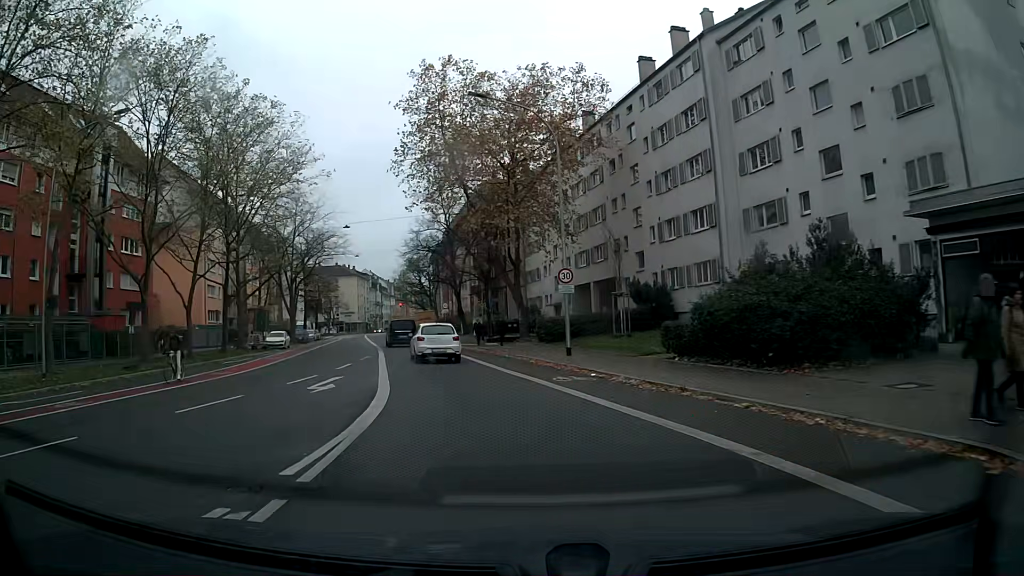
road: secondary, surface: asphalt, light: Day
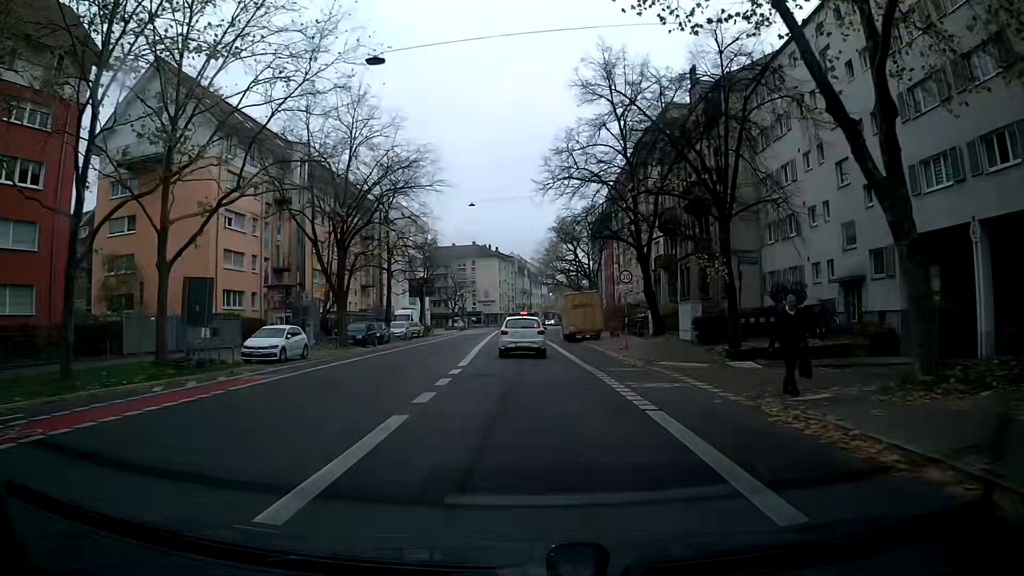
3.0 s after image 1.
(-4.2, +29.9) m; -12°
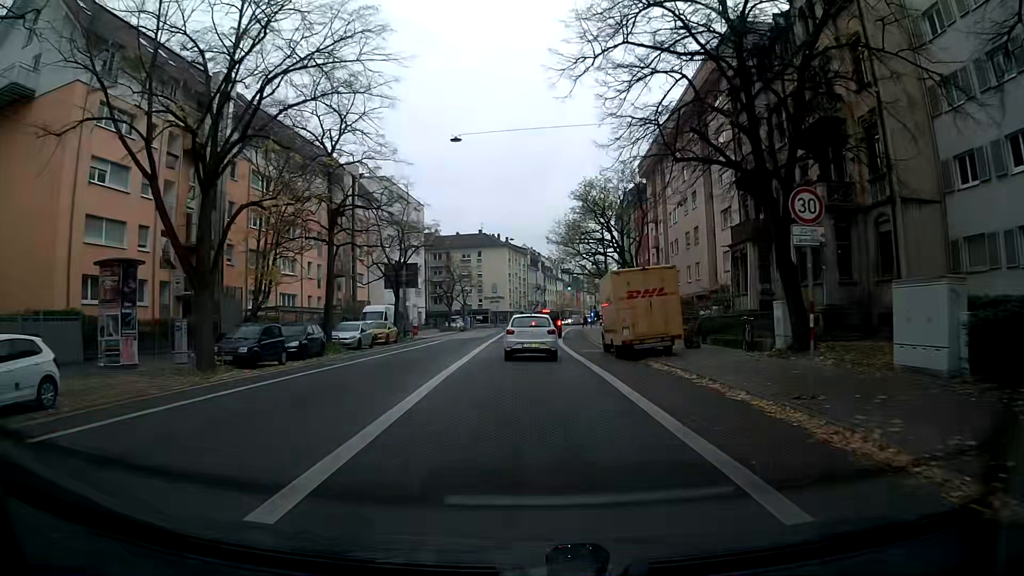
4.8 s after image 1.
(-0.1, +17.8) m; -1°
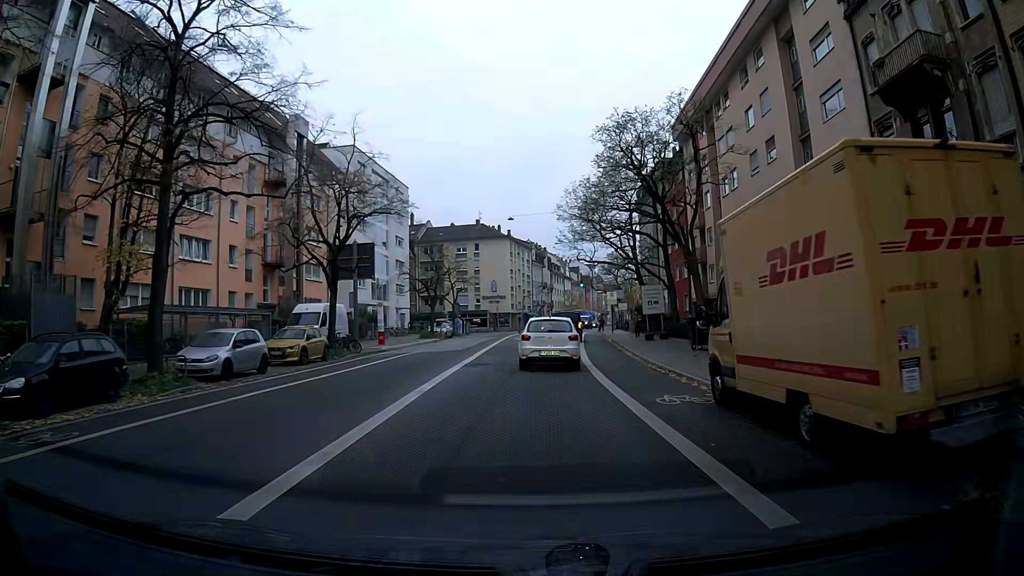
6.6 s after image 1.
(0.0, +16.1) m; 0°
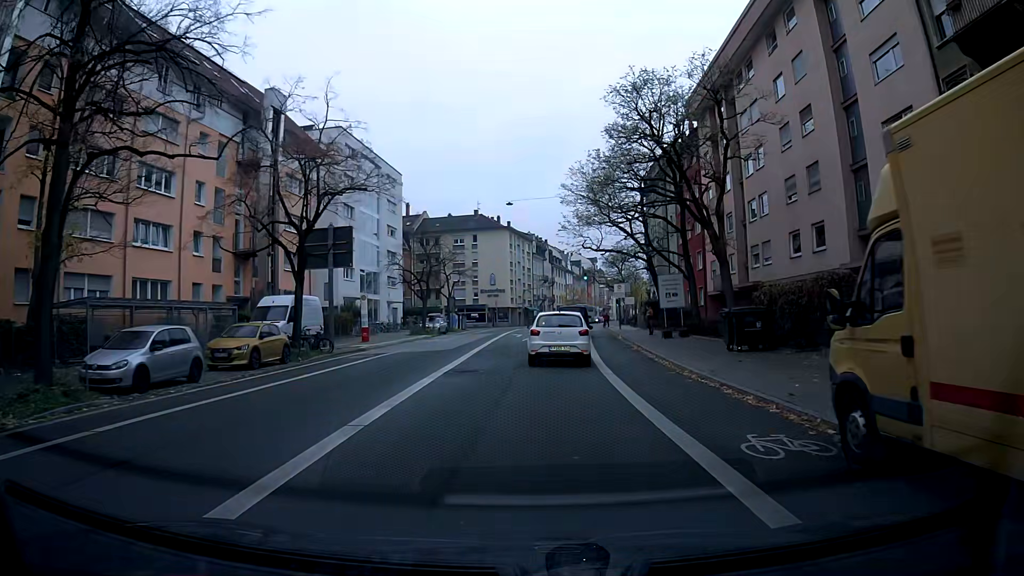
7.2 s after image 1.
(0.0, +4.8) m; 0°
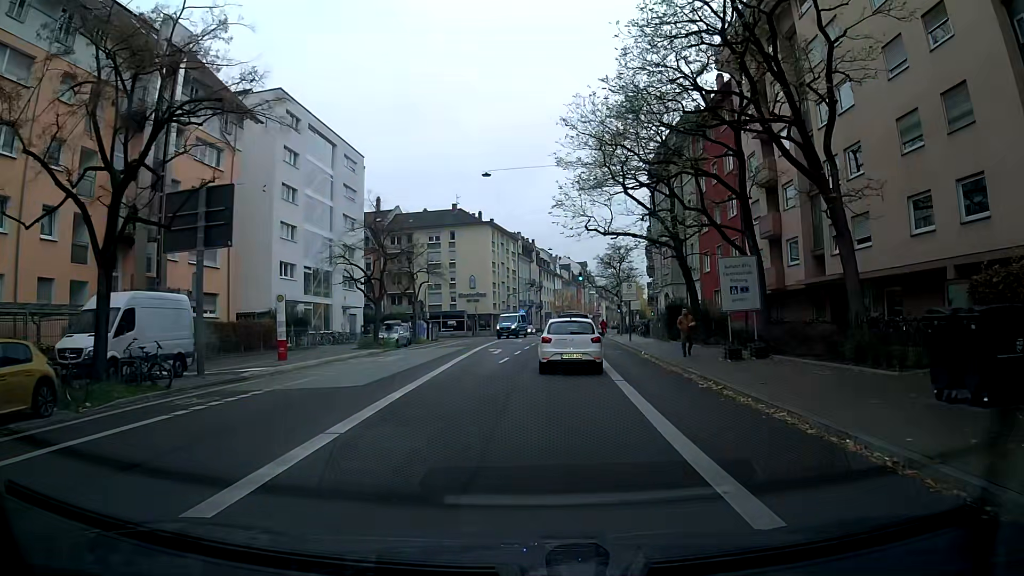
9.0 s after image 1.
(0.0, +12.5) m; 0°
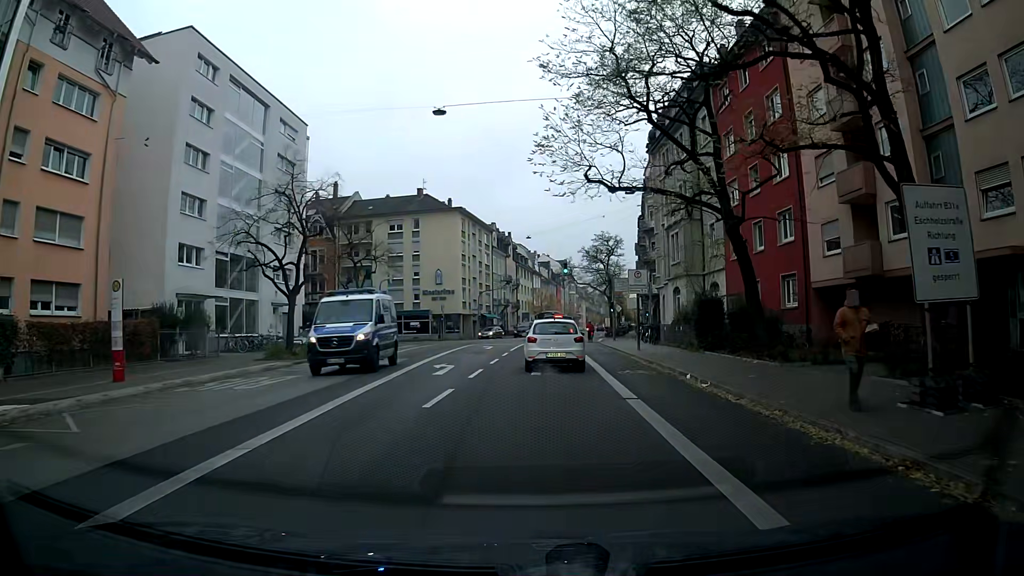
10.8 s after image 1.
(+0.4, +11.8) m; +3°
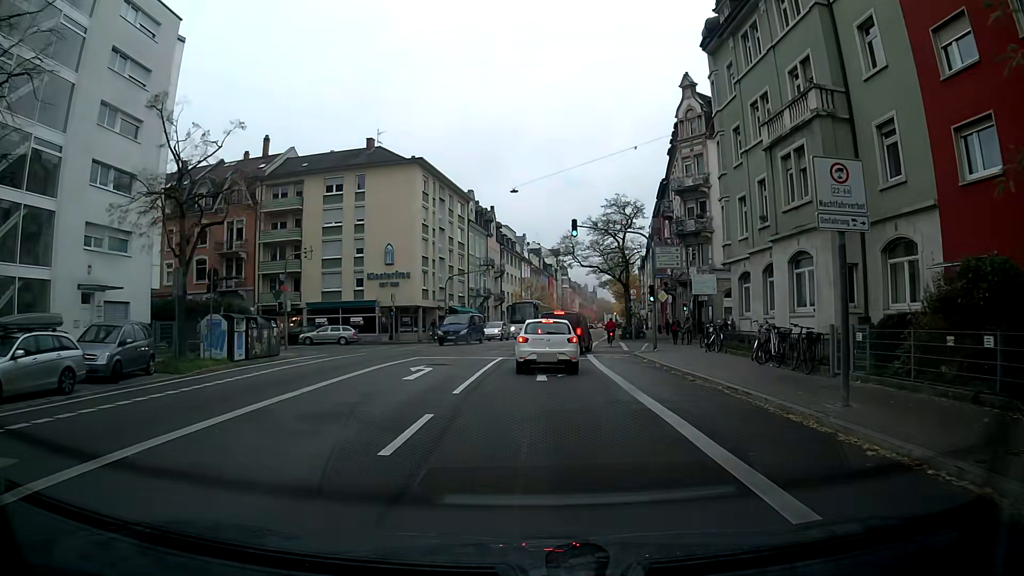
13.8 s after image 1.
(0.0, +22.0) m; +1°
(0, +10) (0, +20) (+1, +30) (+7, +37) (+17, +37) (+27, +34) (+36, +32) (+46, +29) (+56, +26) (+65, +24) m
